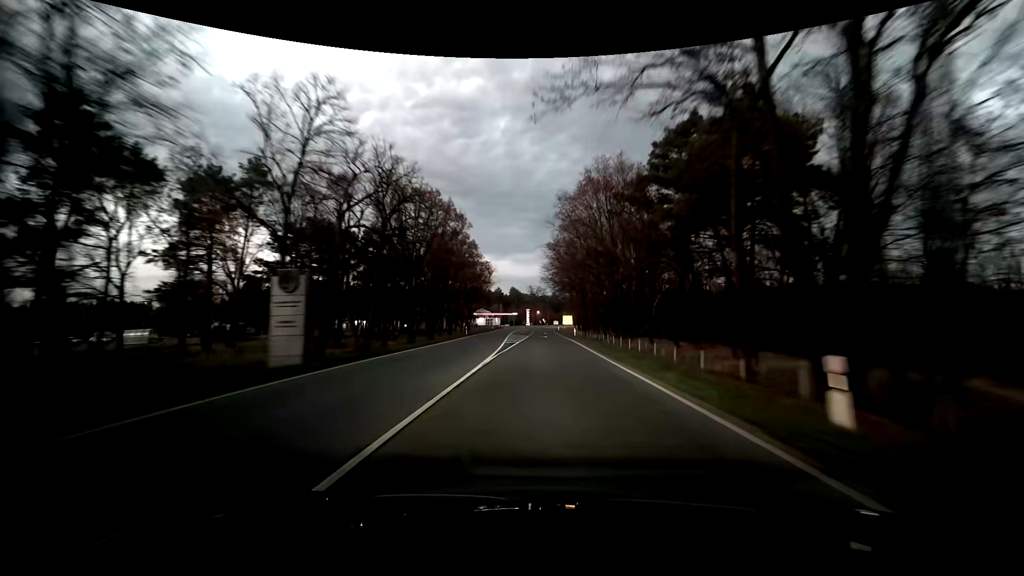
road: primary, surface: asphalt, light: Dusk
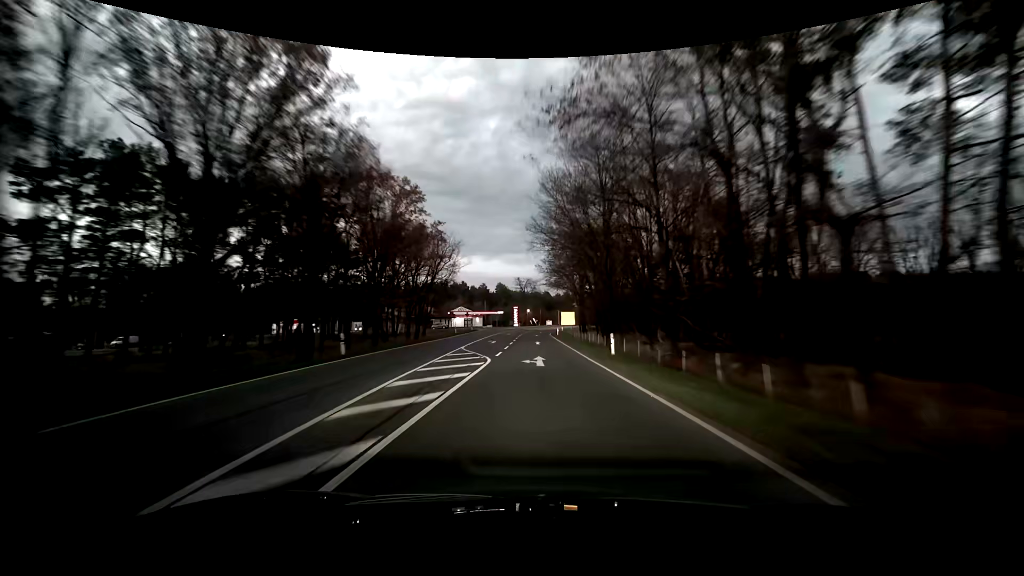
(+0.2, +34.0) m; +1°
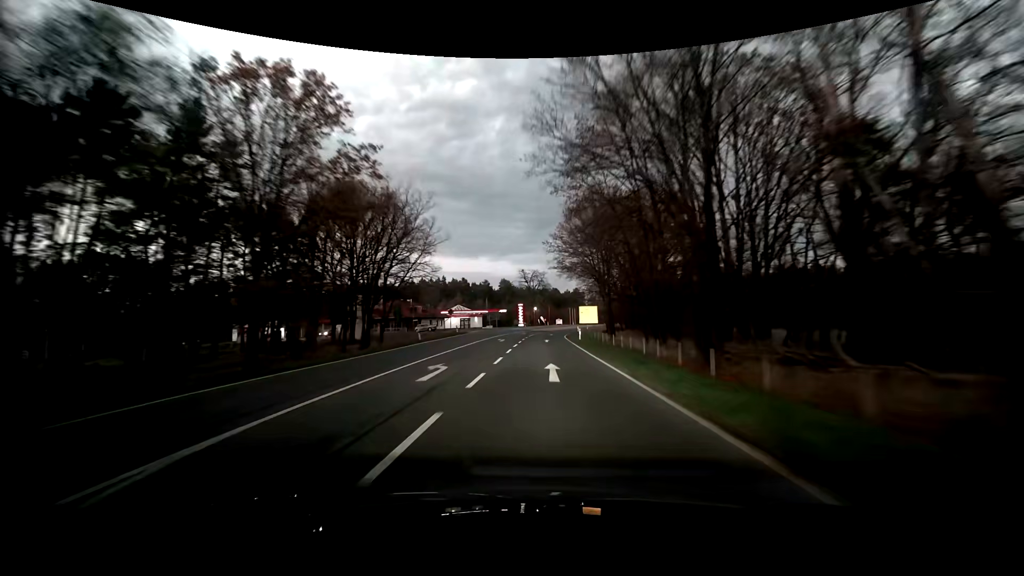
(-0.1, +22.5) m; -1°
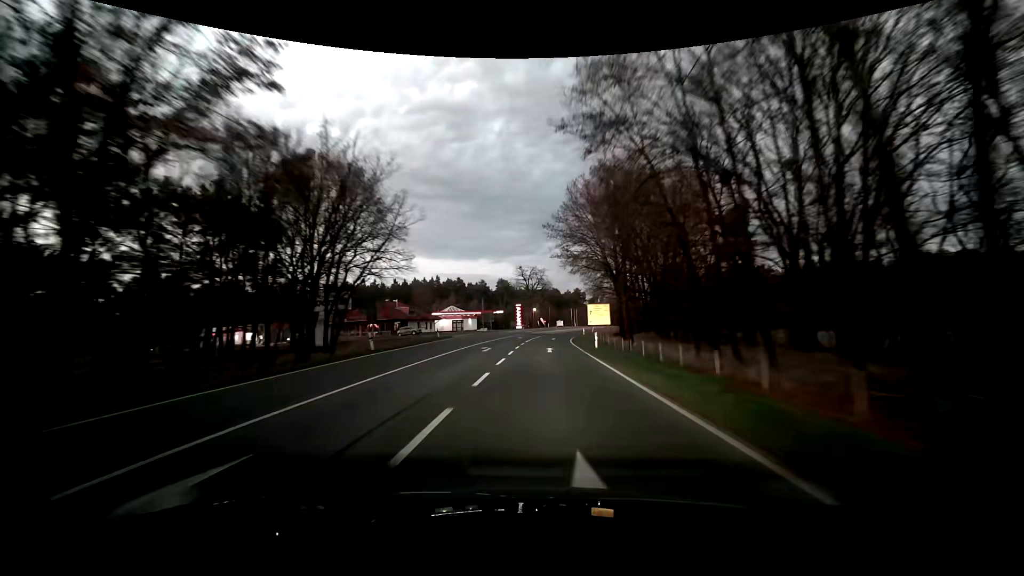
(-0.1, +11.2) m; -1°
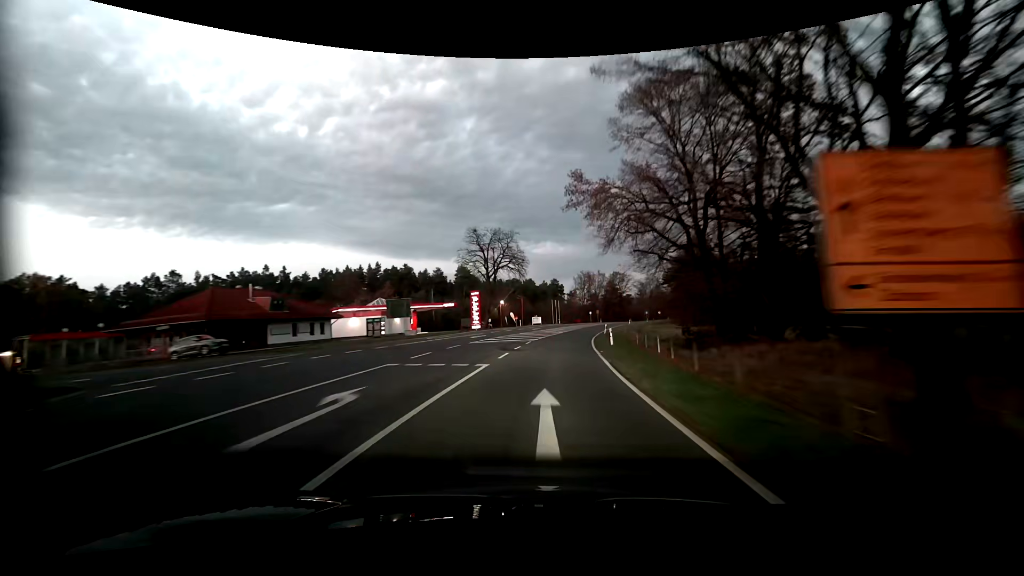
(+1.2, +44.8) m; +3°
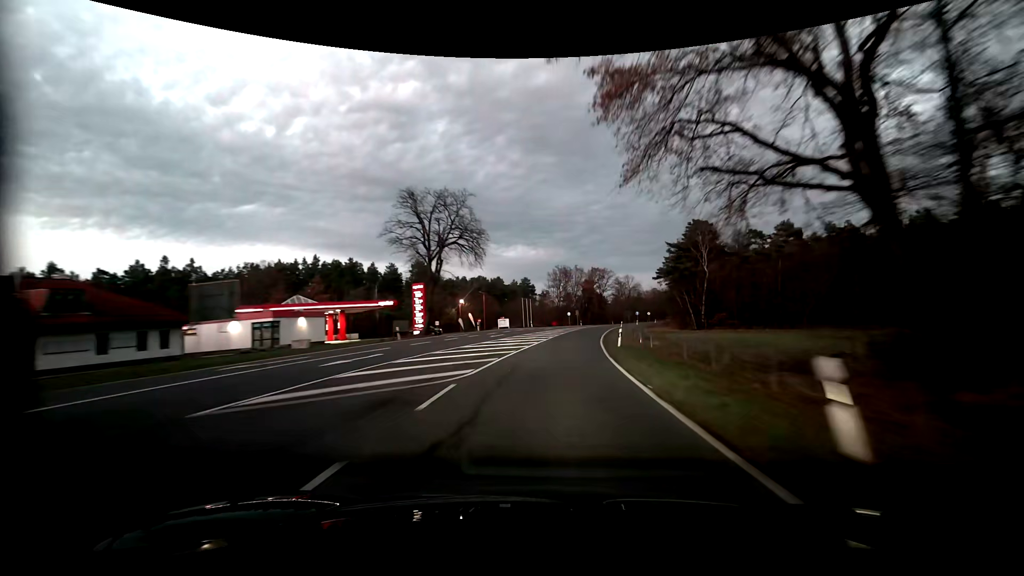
(+0.5, +22.4) m; +3°
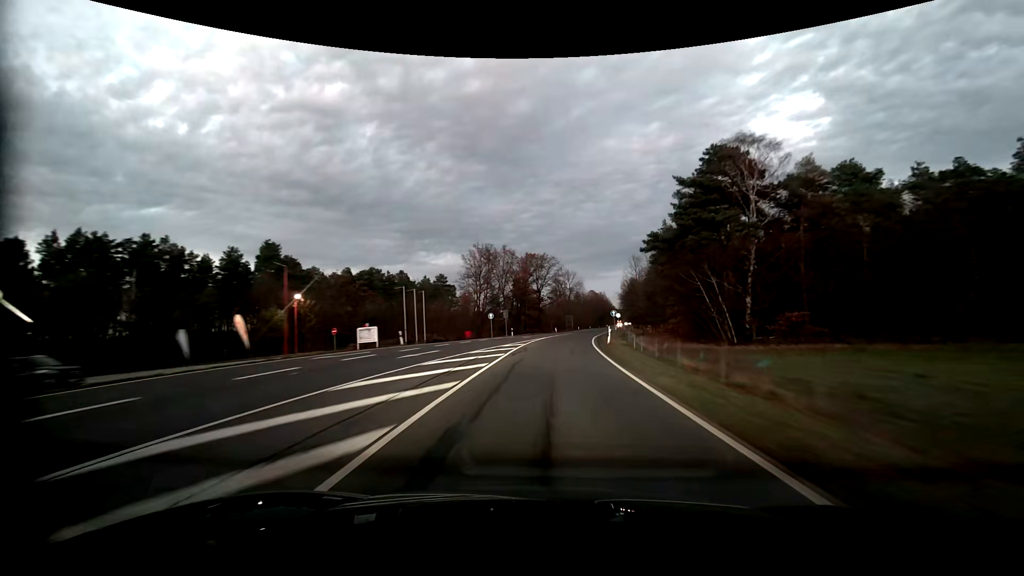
(+3.2, +44.5) m; +8°
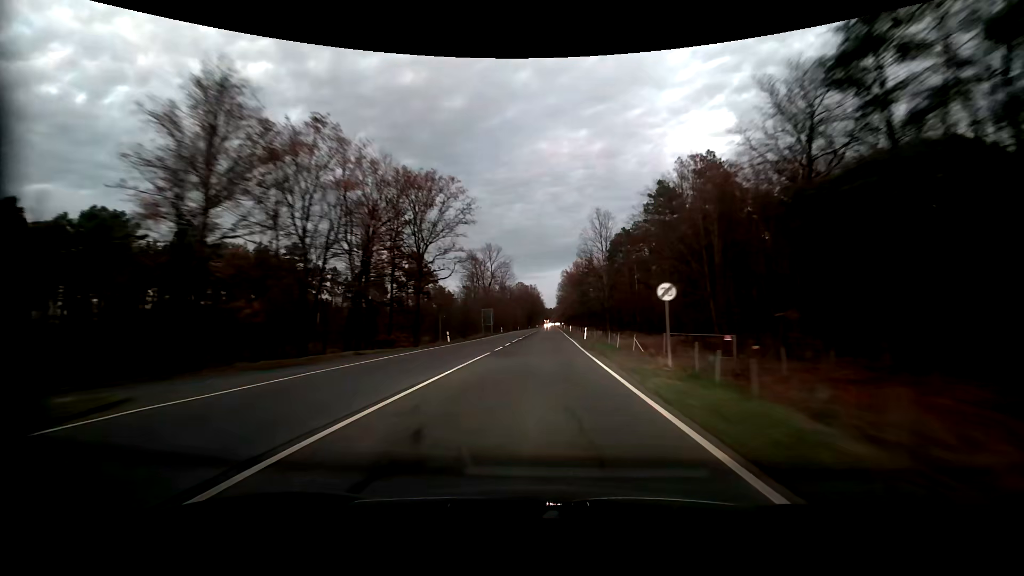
(+4.5, +55.6) m; +9°
(0, +10) (0, +20) (0, +30) (+1, +40) (+1, +50) (+1, +60) (+1, +70) (+2, +80) (+2, +90) (+2, +100) m
